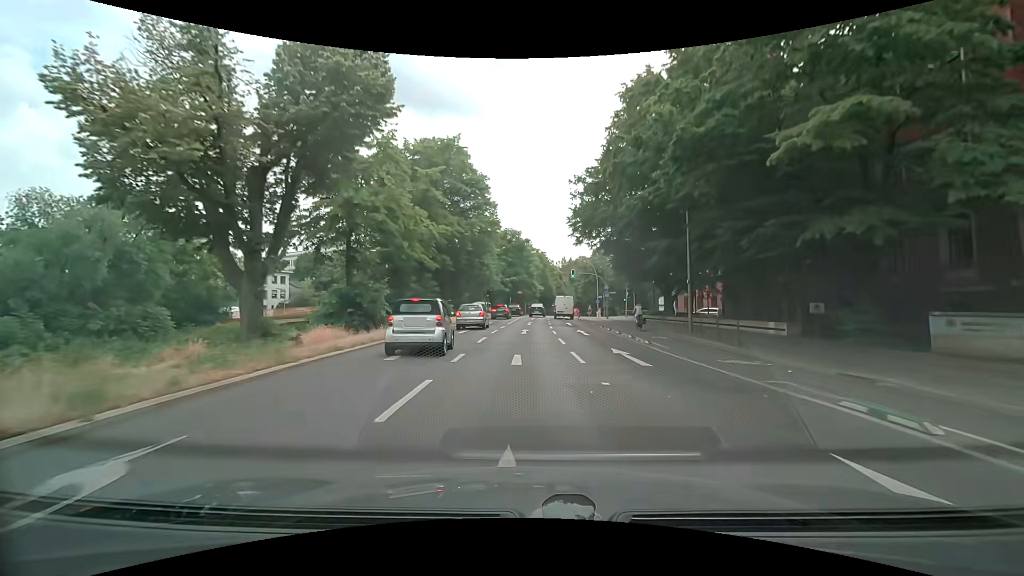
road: primary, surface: asphalt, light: Day
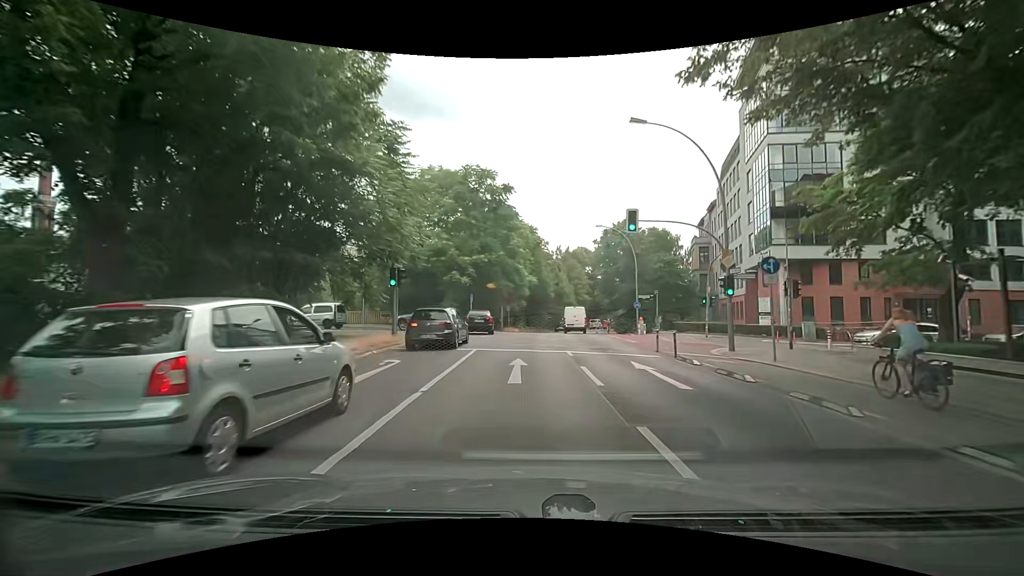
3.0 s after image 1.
(+0.6, +39.0) m; +2°
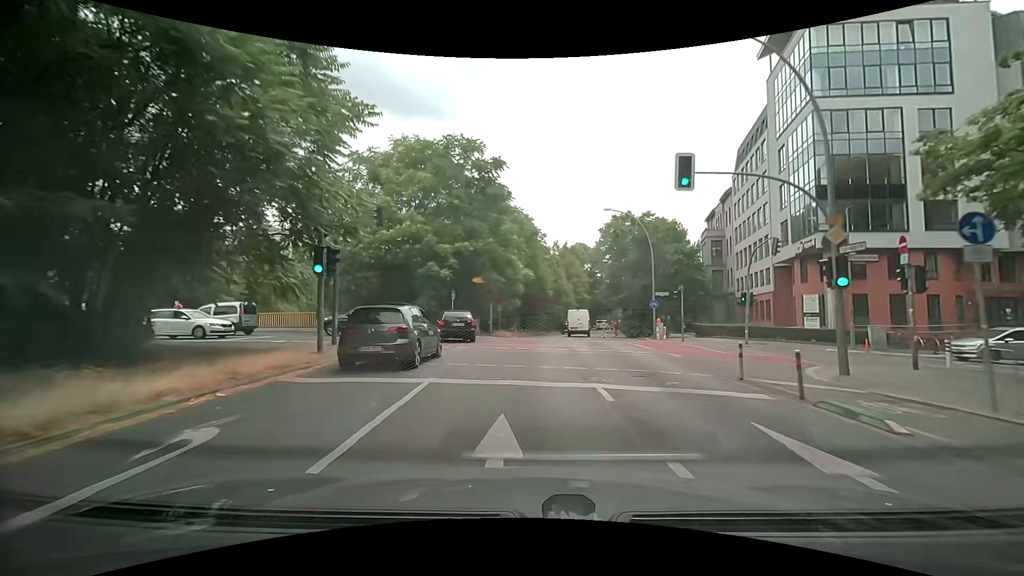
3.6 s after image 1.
(0.0, +7.5) m; 0°
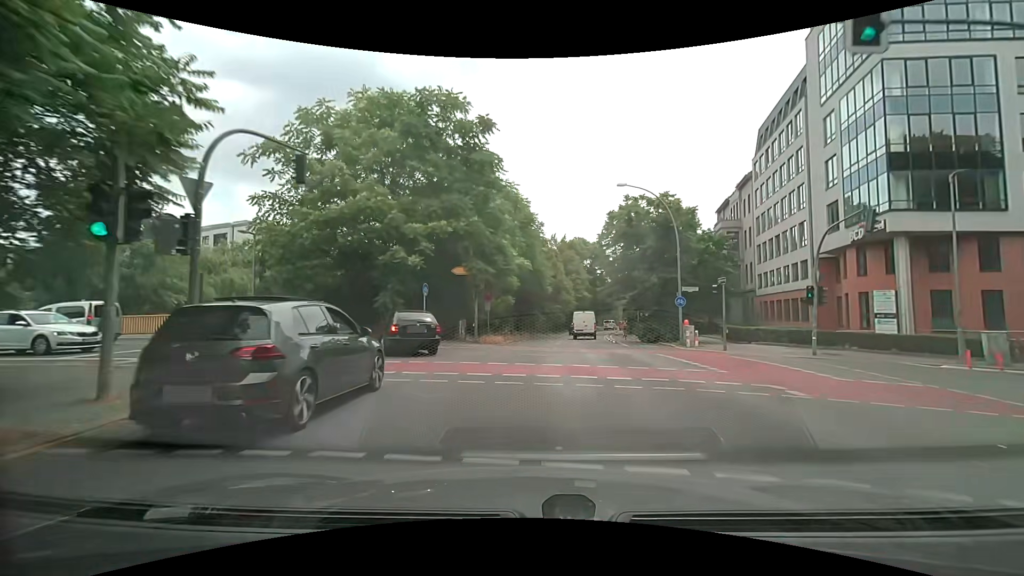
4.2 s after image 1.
(+0.1, +7.5) m; +1°
